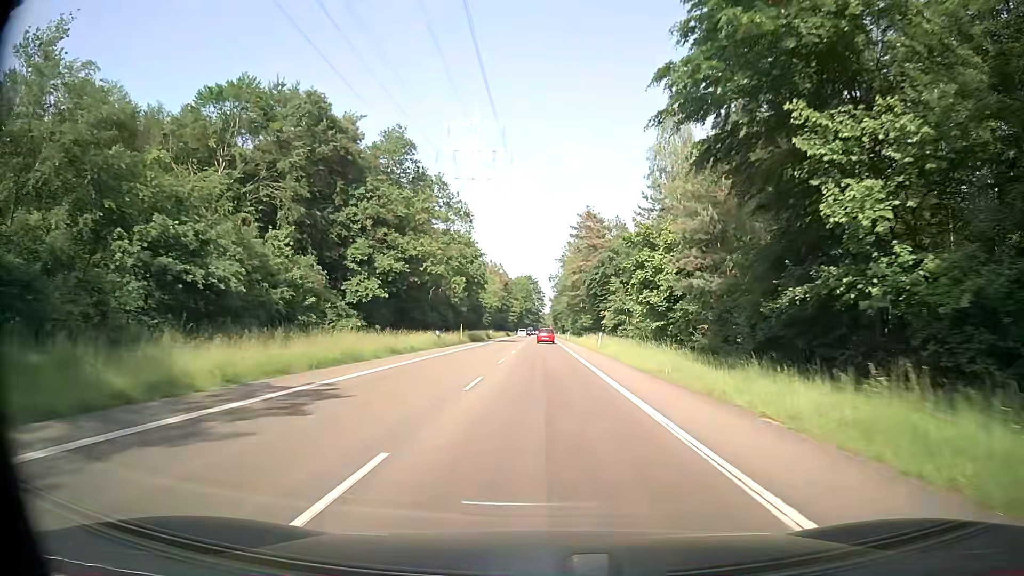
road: secondary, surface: asphalt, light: Day
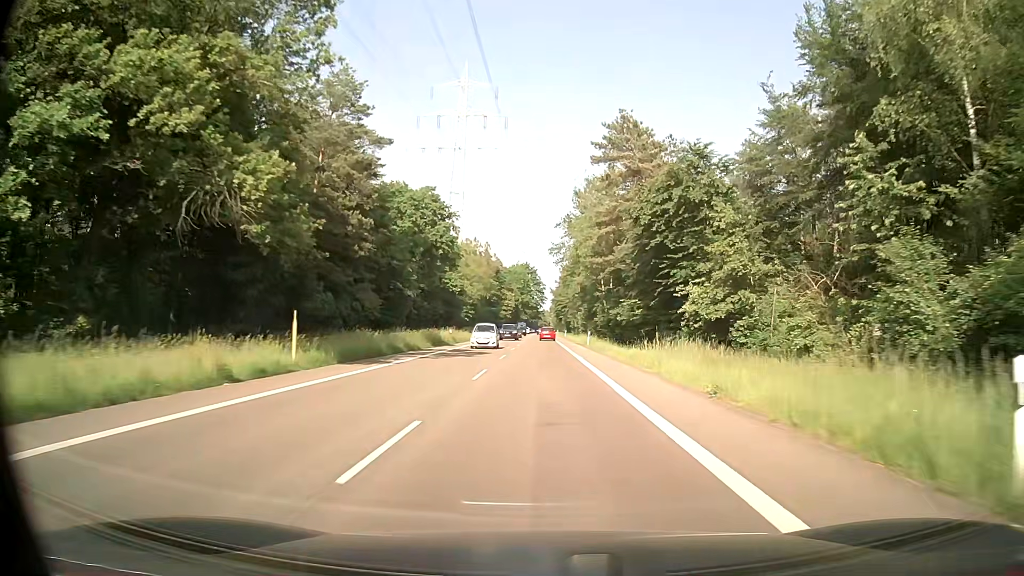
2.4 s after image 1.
(-0.1, +43.3) m; 0°
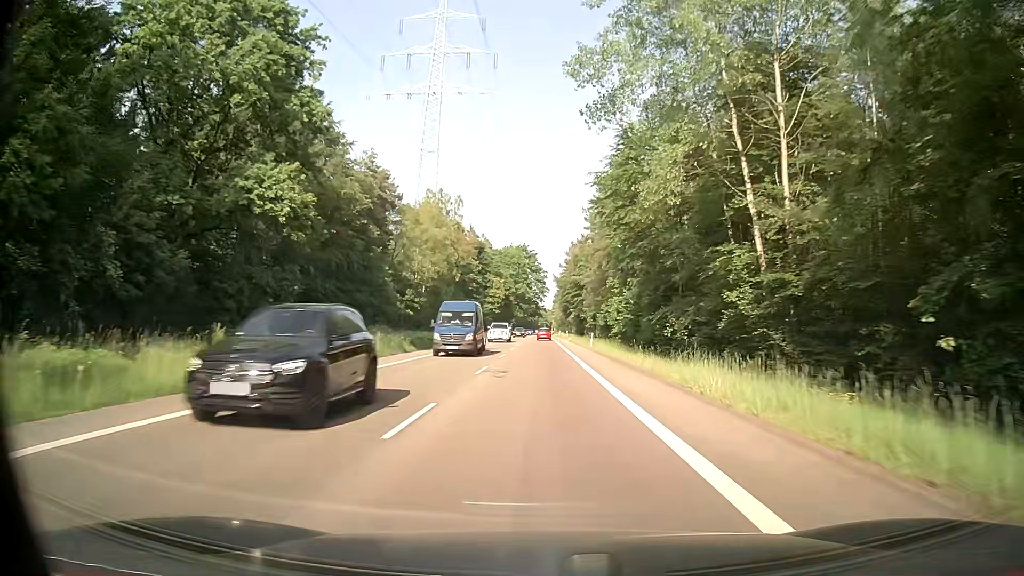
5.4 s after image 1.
(0.0, +54.8) m; 0°
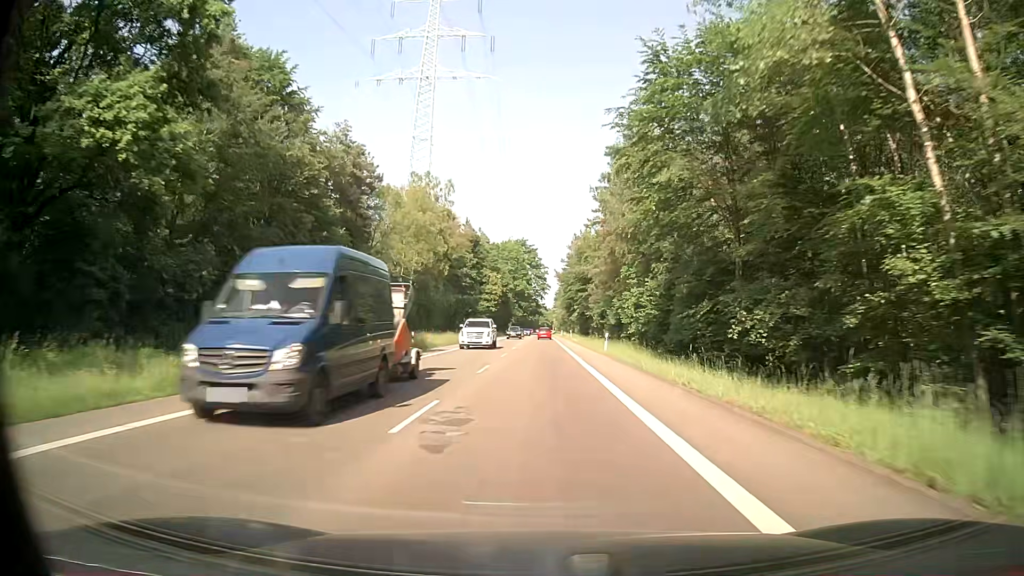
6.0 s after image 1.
(0.0, +11.0) m; 0°
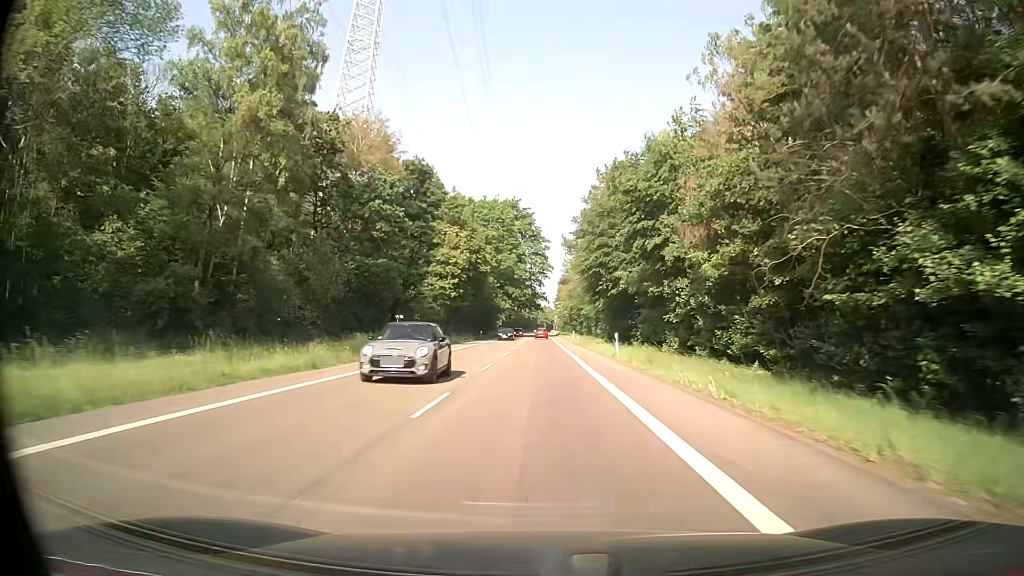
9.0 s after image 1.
(+0.2, +55.6) m; +1°
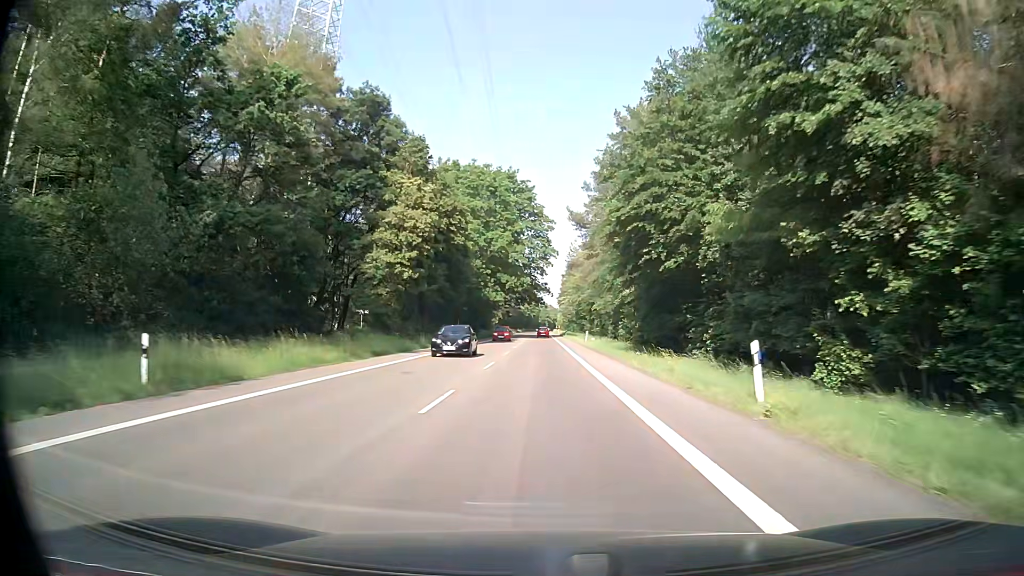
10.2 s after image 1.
(-0.3, +22.4) m; -1°
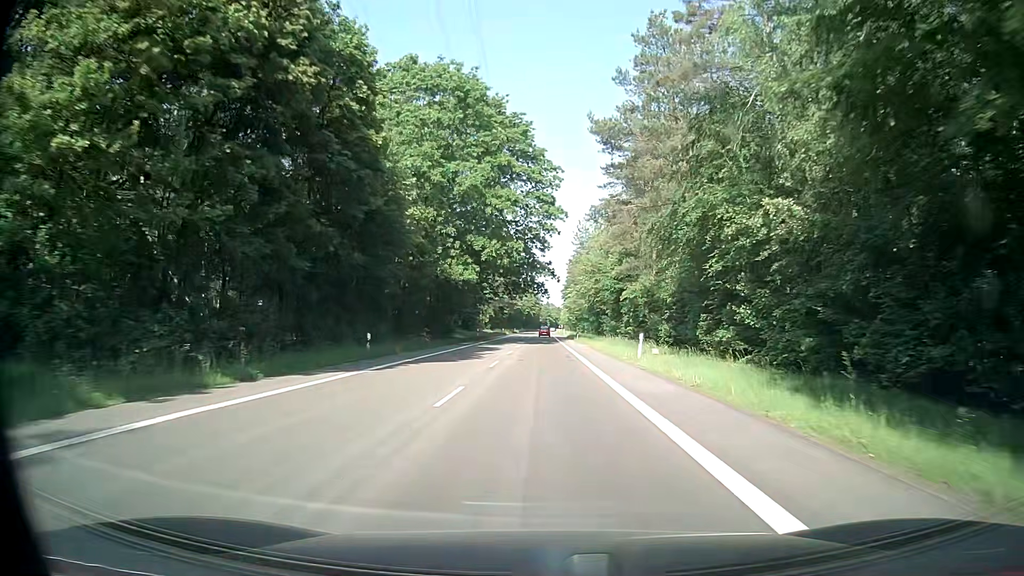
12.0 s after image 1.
(+0.1, +33.3) m; 0°
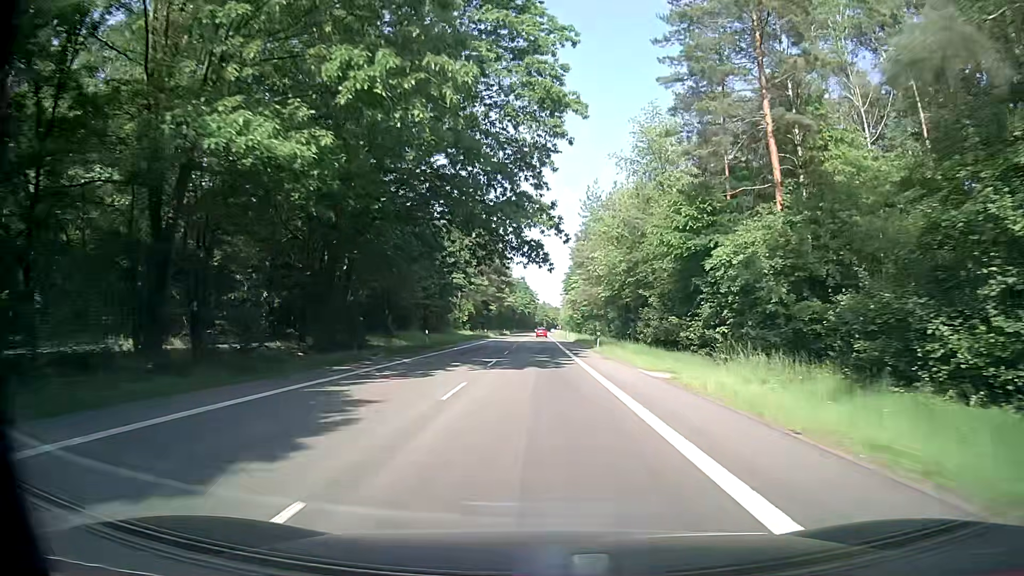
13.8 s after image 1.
(+0.2, +32.9) m; -1°
(0, +10) (+1, +20) (+1, +30) (+1, +40) (+1, +50) (+1, +60) (+1, +70) (+2, +80) (+2, +90) (+2, +100) m
